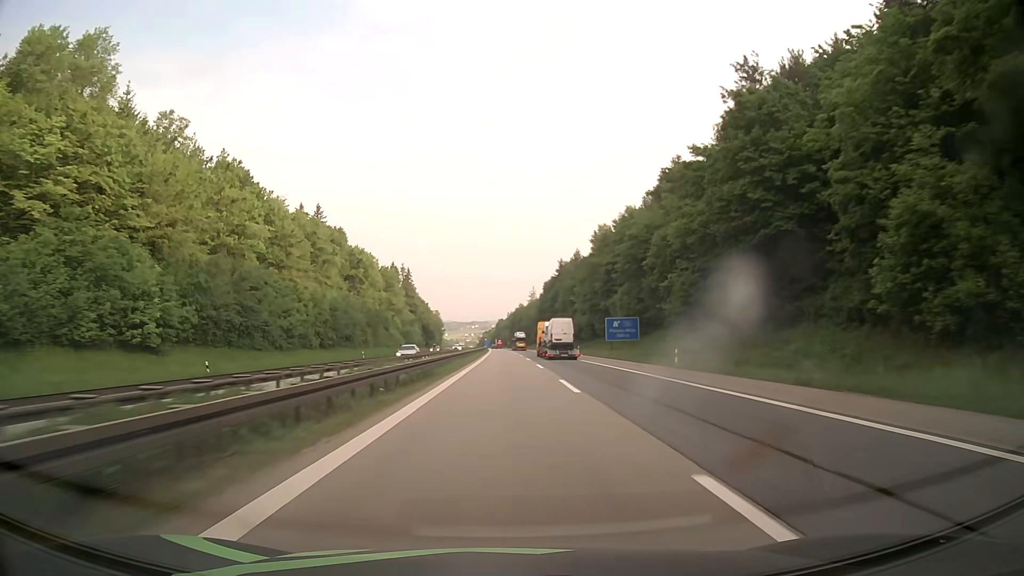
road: motorway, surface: asphalt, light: Day
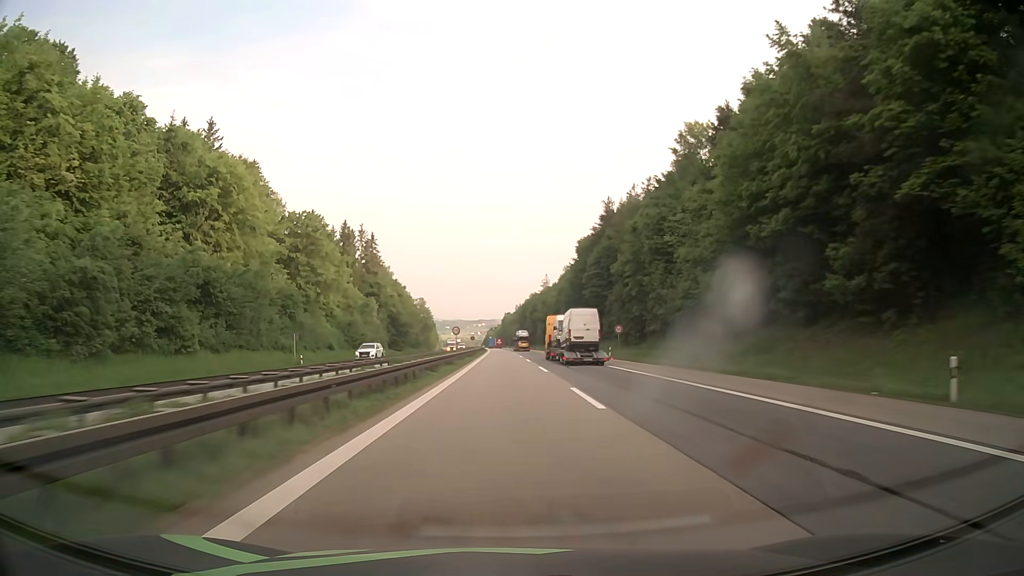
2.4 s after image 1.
(-0.4, +76.5) m; -1°
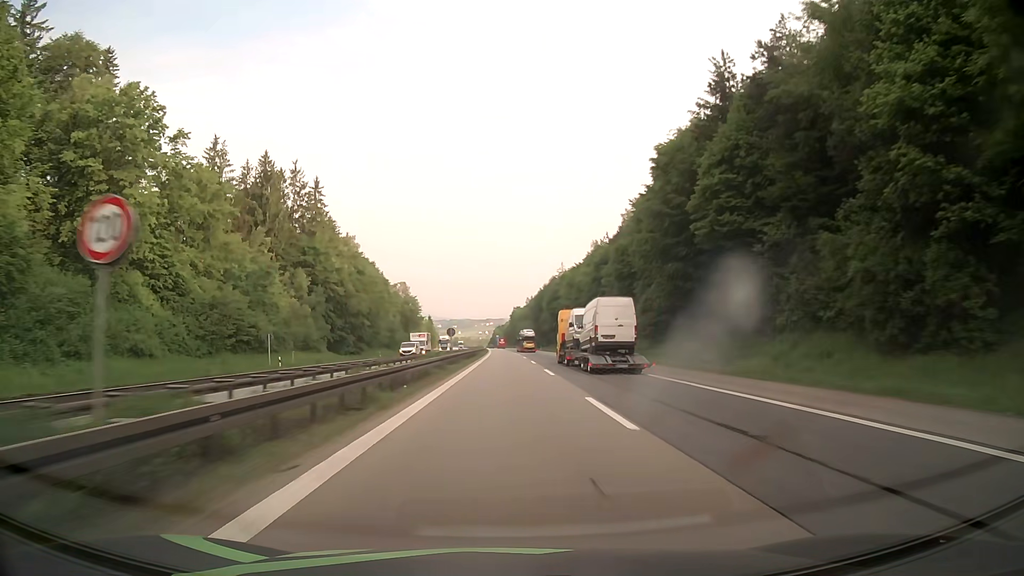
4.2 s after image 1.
(-0.3, +57.1) m; -1°
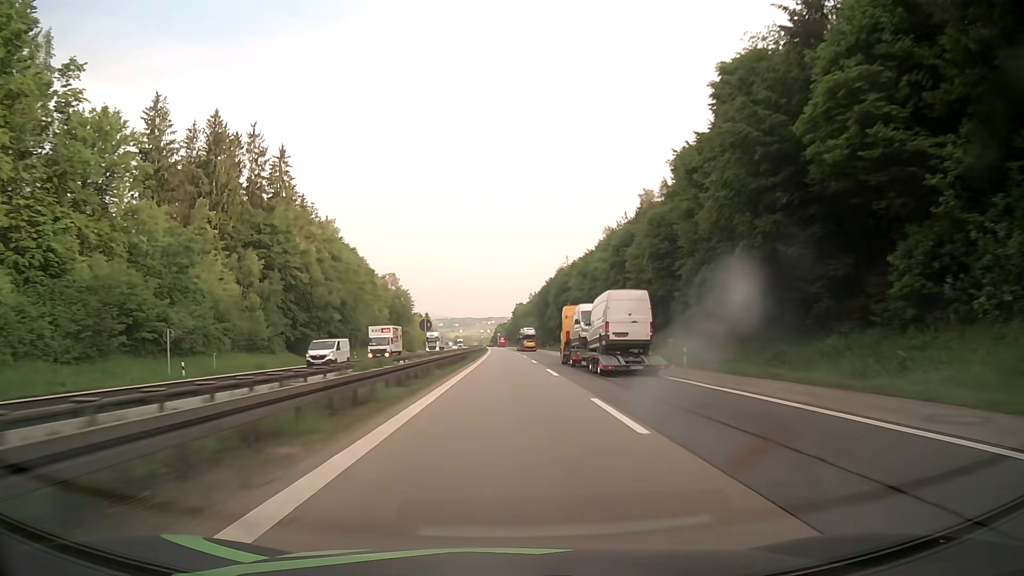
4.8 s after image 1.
(0.0, +19.0) m; 0°
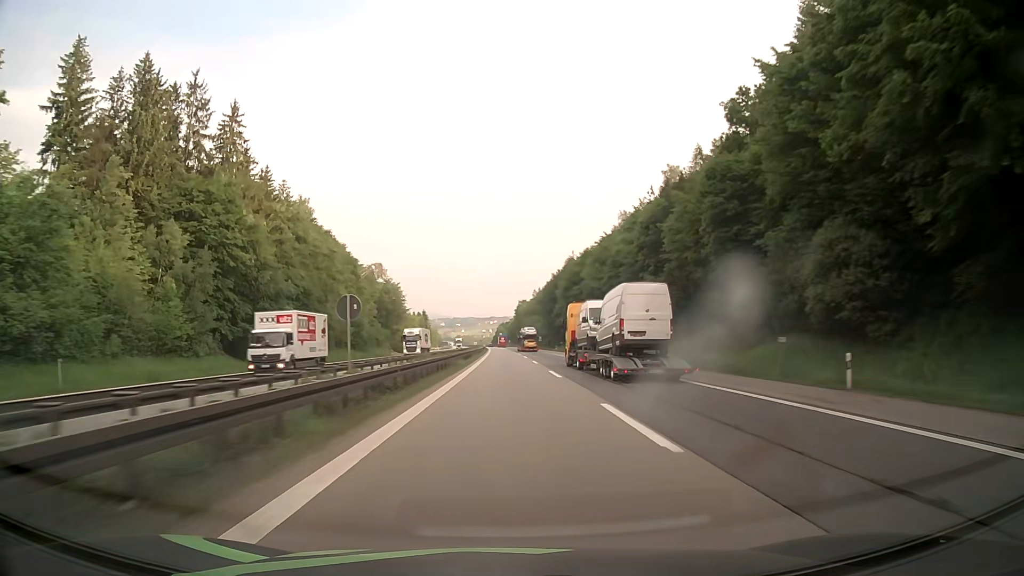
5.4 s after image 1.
(0.0, +19.0) m; 0°
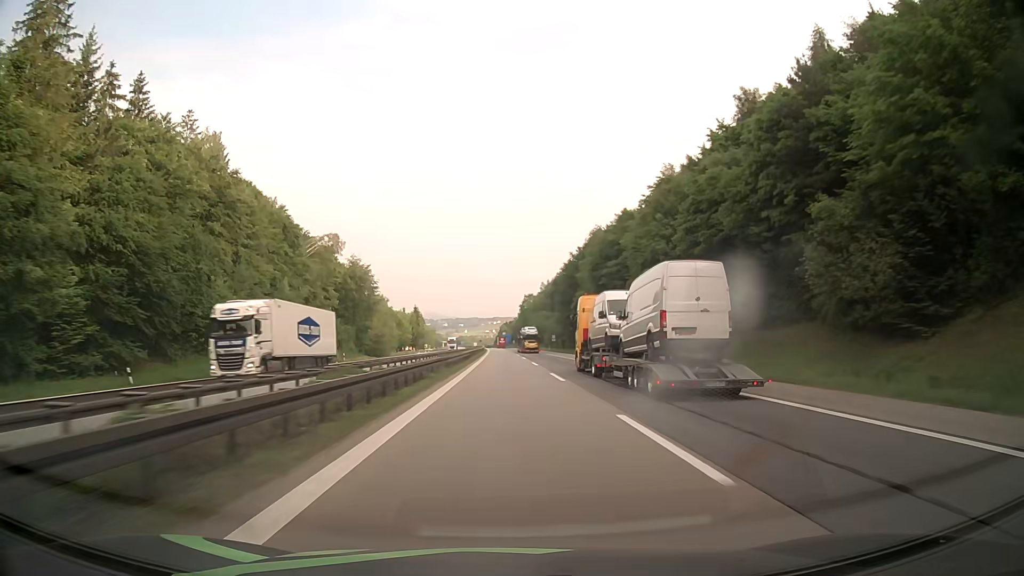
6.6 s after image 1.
(0.0, +37.9) m; 0°
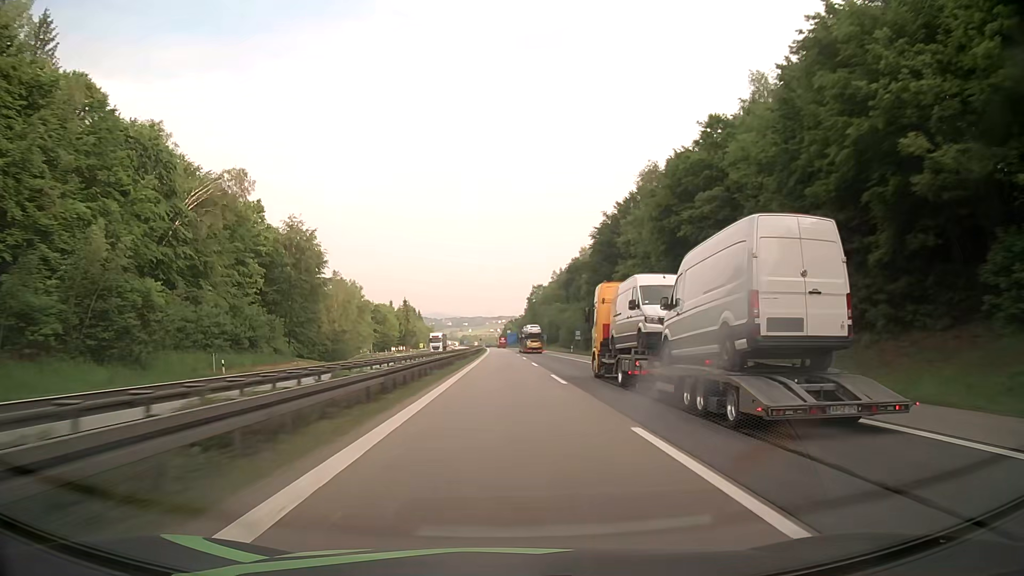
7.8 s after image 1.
(-0.1, +37.8) m; 0°
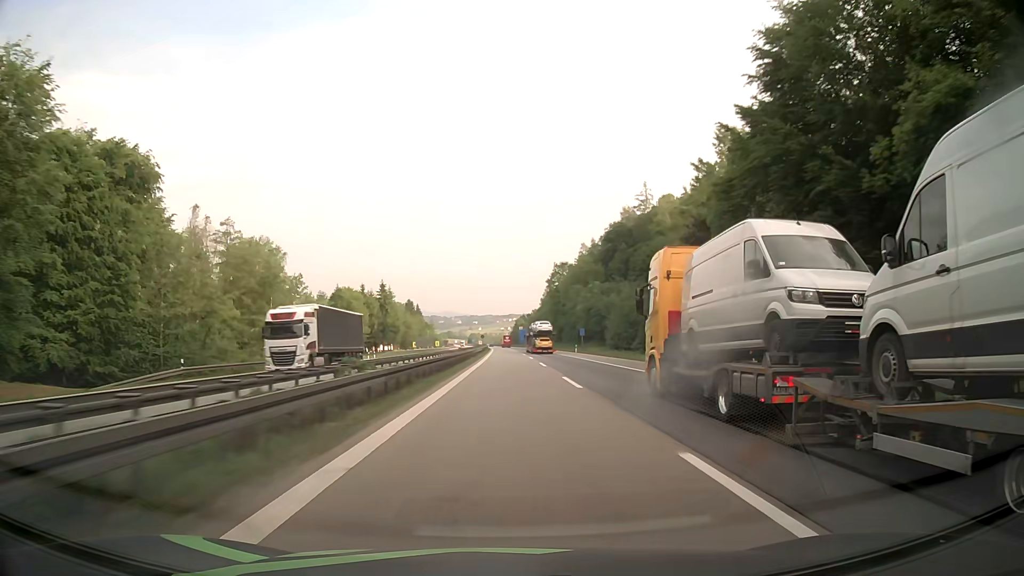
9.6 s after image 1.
(-0.4, +56.6) m; -1°
(0, +10) (0, +20) (0, +30) (0, +40) (0, +50) (0, +60) (0, +70) (-1, +80) (-1, +90) (-1, +100) m
